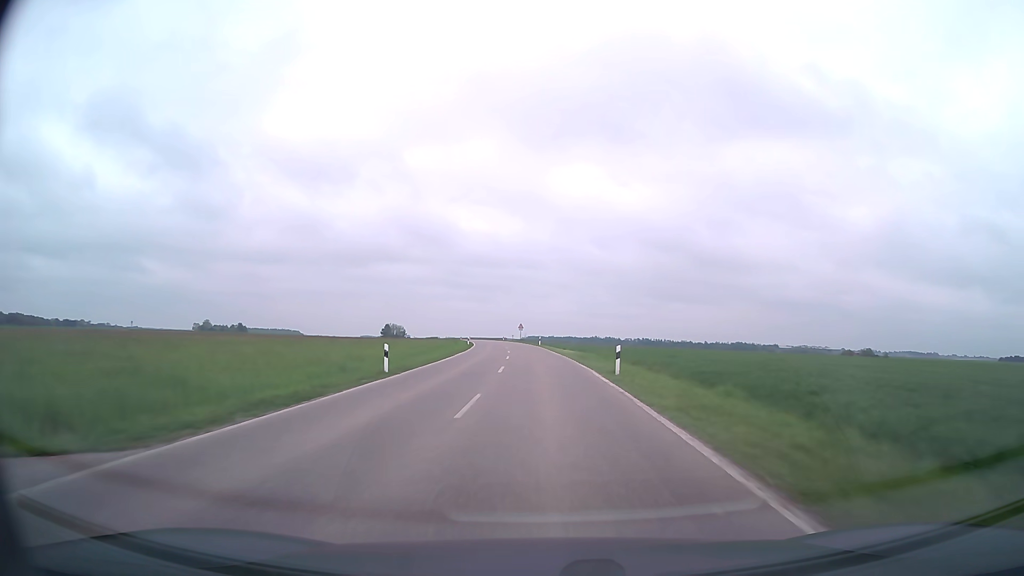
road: secondary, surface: asphalt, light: Day
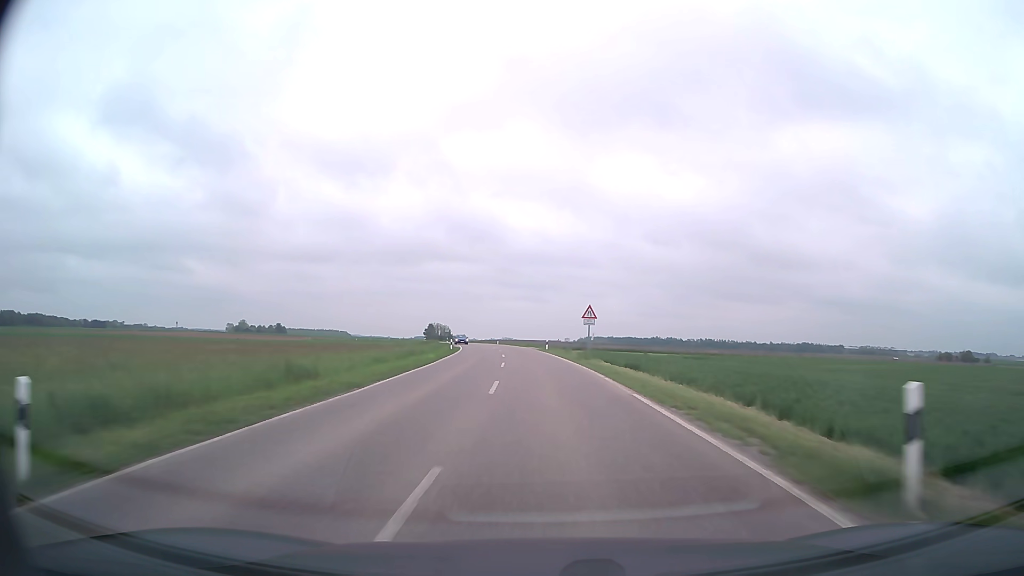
(-2.7, +68.1) m; -5°
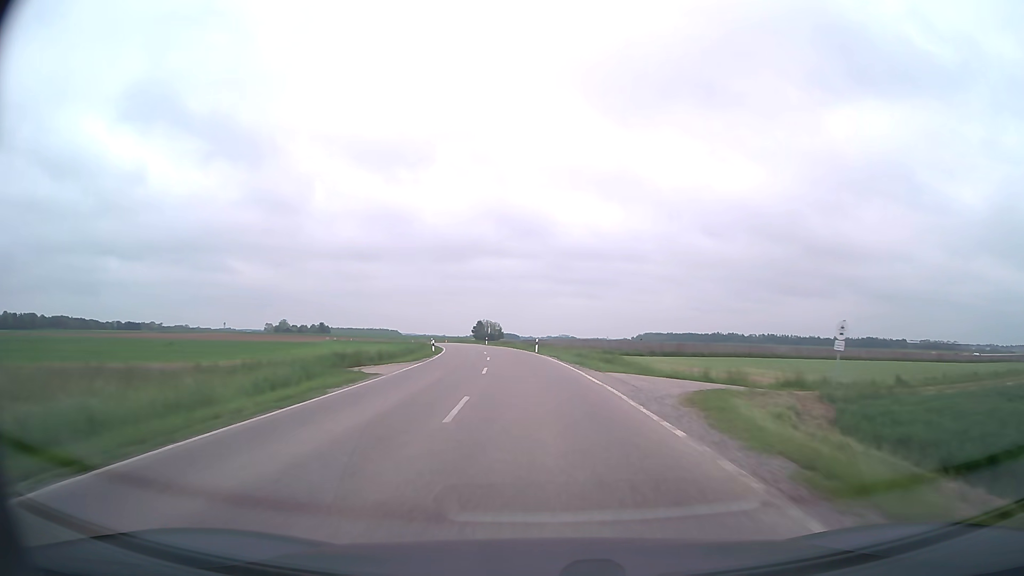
(-2.0, +53.1) m; -4°
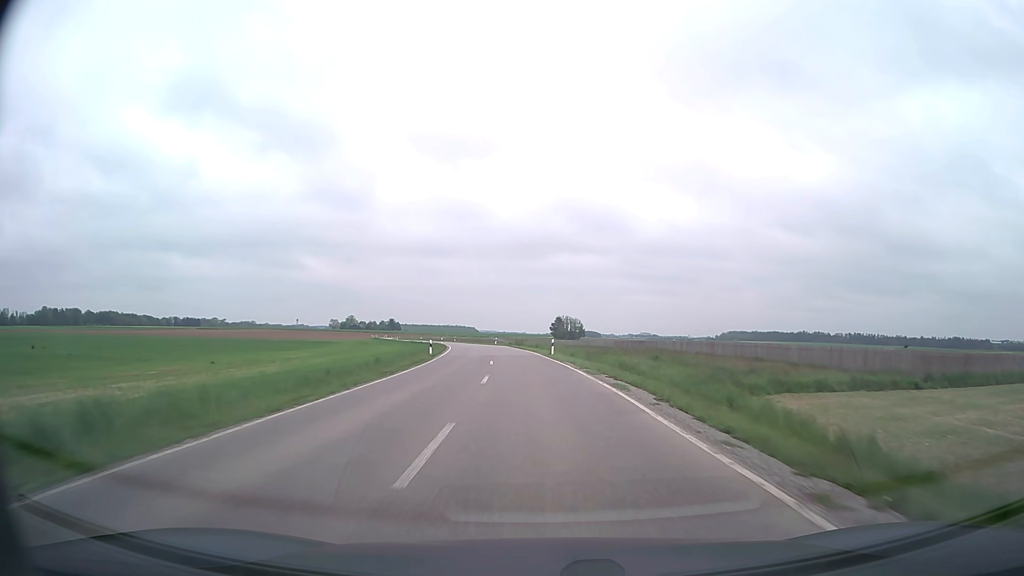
(-3.5, +52.3) m; -7°
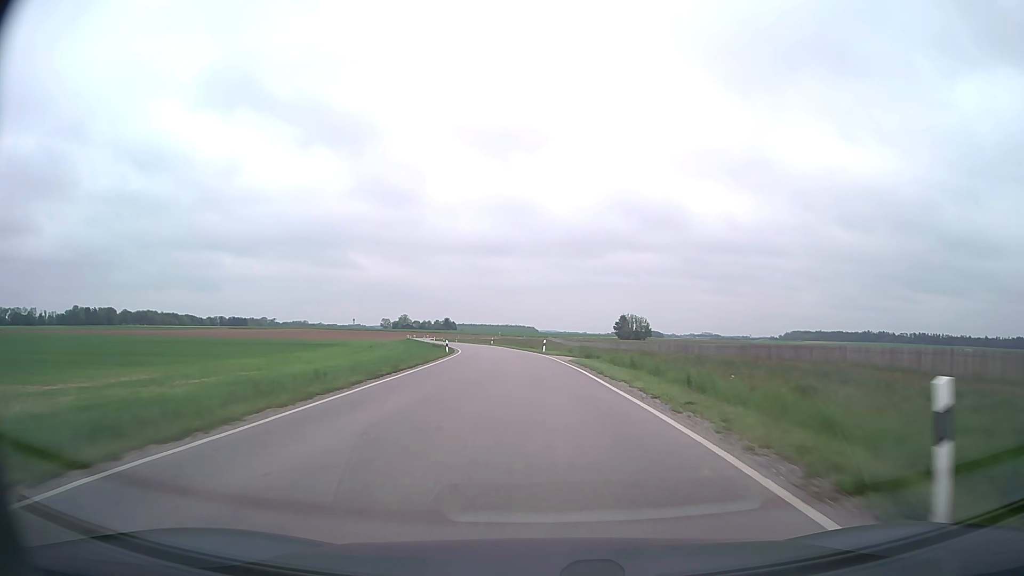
(-1.8, +39.0) m; -5°
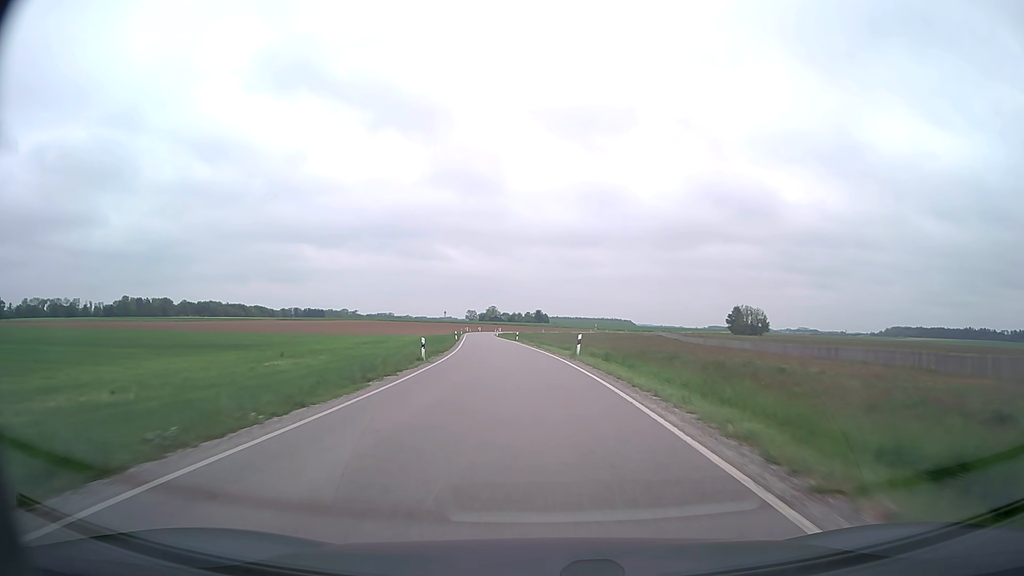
(-4.4, +64.7) m; -8°
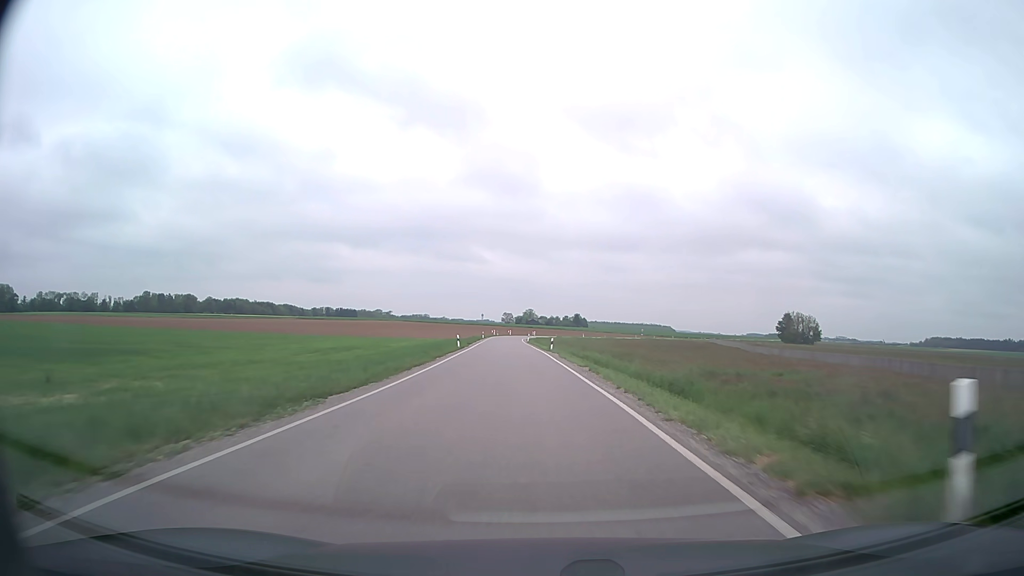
(-0.7, +26.0) m; -3°
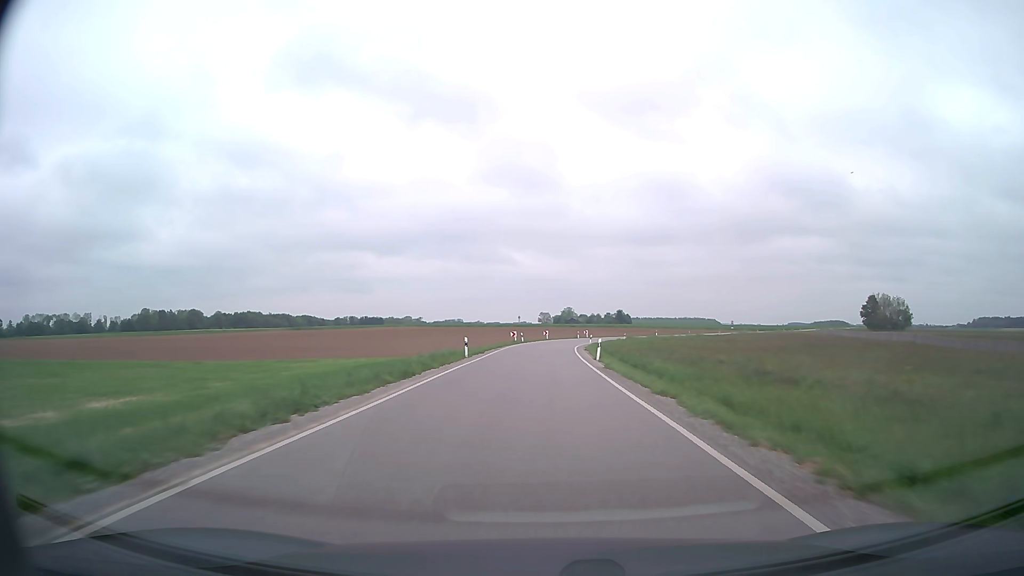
(-3.1, +64.8) m; -4°
(0, +10) (0, +20) (0, +30) (0, +40) (+1, +50) (+2, +60) (+3, +70) (+4, +80) (+6, +90) (+9, +99) m
